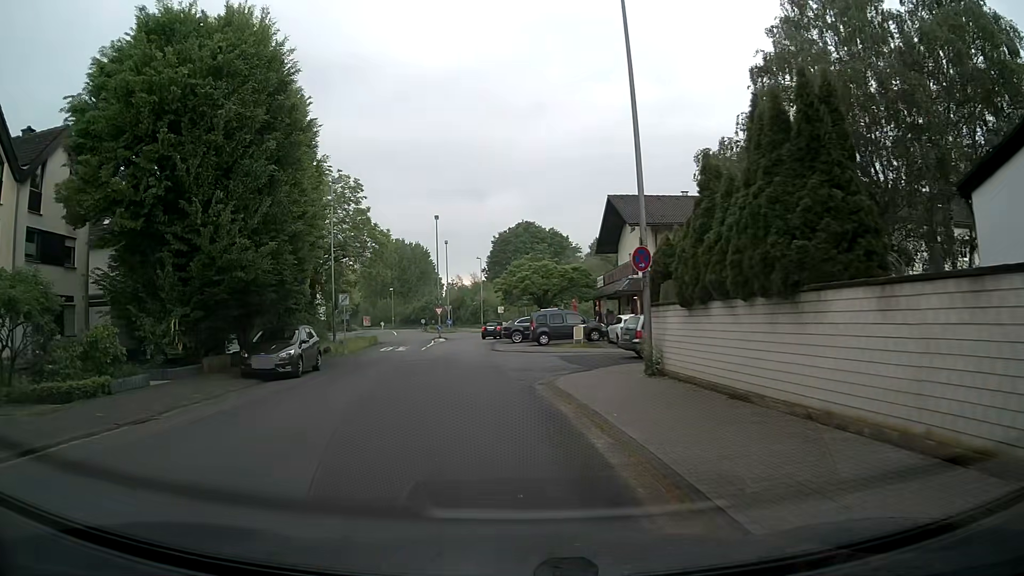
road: residential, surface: asphalt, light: Day
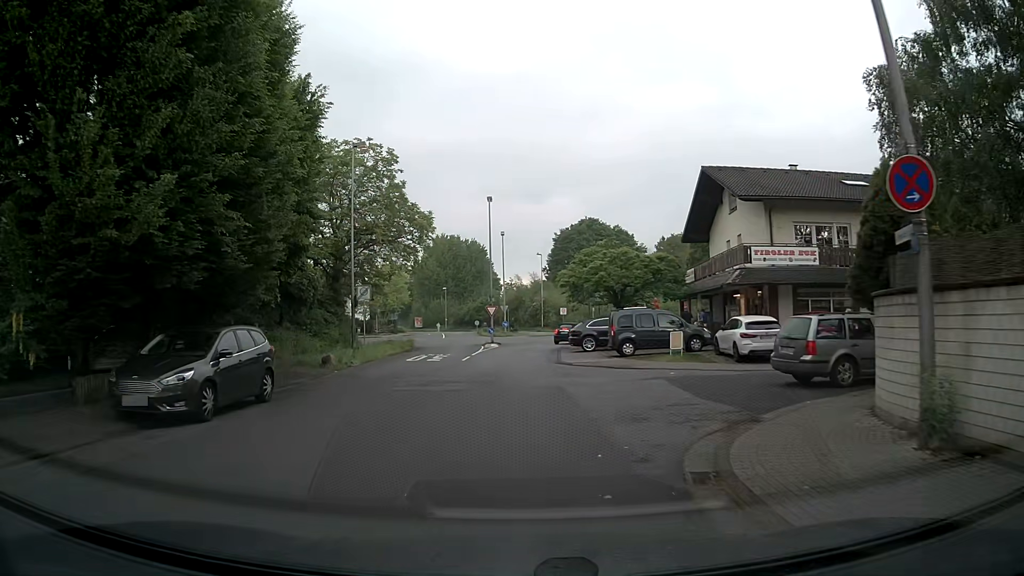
(-0.5, +9.4) m; -5°
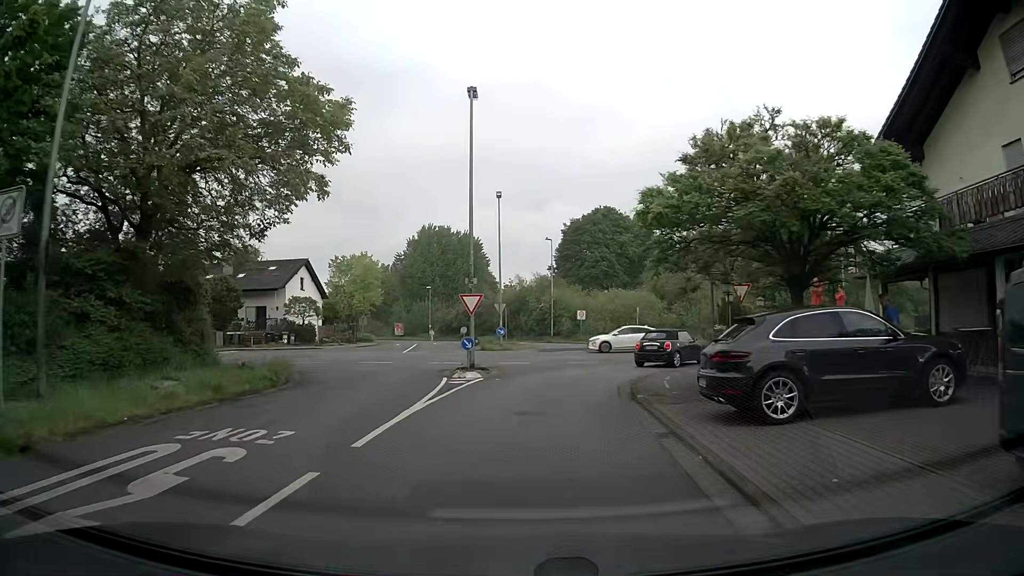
(0.0, +23.4) m; +1°
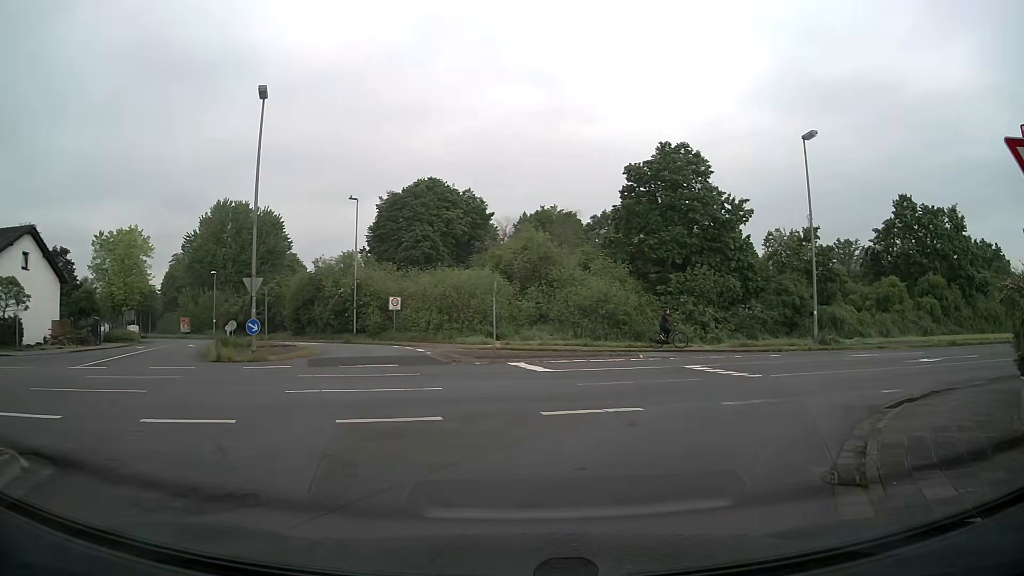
(+1.6, +19.1) m; +15°
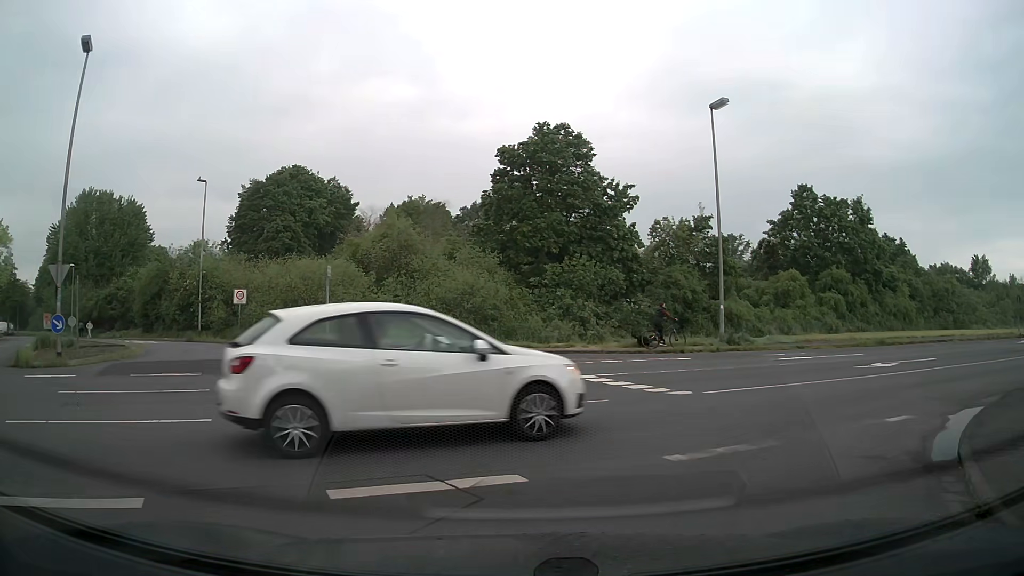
(+0.5, +4.7) m; +12°
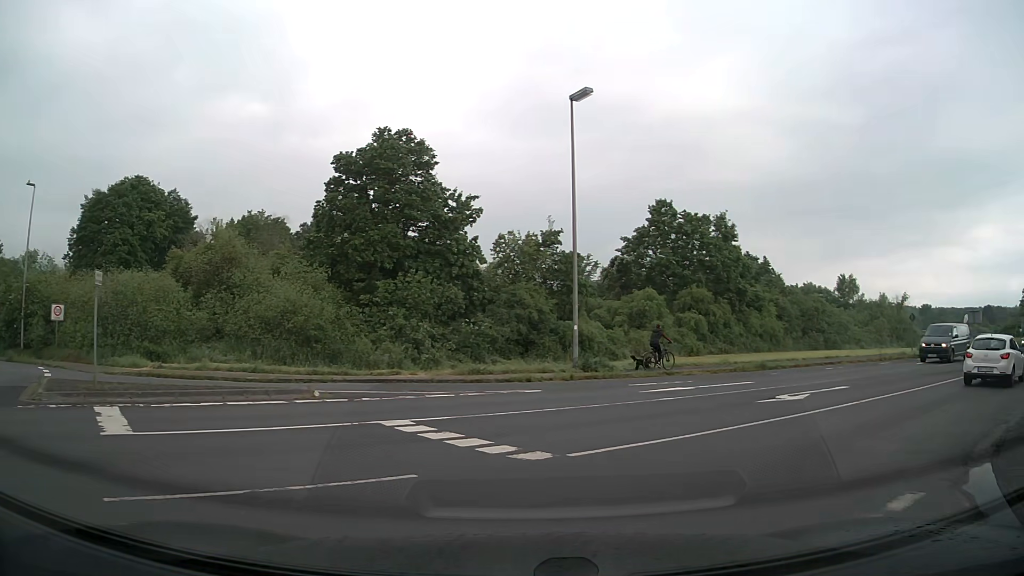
(+0.4, +4.1) m; +14°
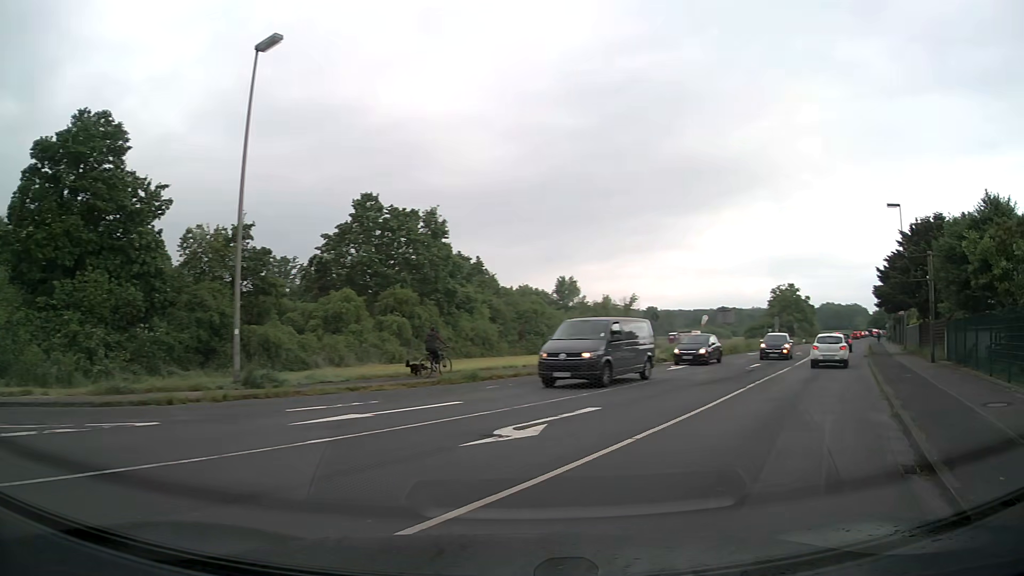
(+1.2, +5.4) m; +25°
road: unclassified
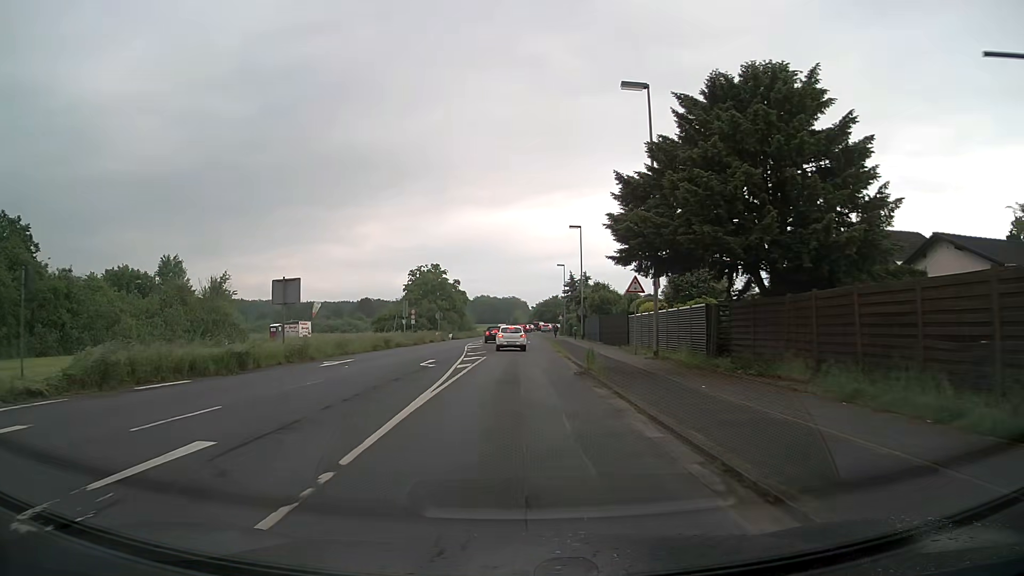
(+10.1, +23.5) m; +29°
(0, +10) (0, +20) (0, +30) (0, +40) (-1, +50) (-1, +60) (-2, +70) (-2, +80) (-2, +90) (-1, +100) m
